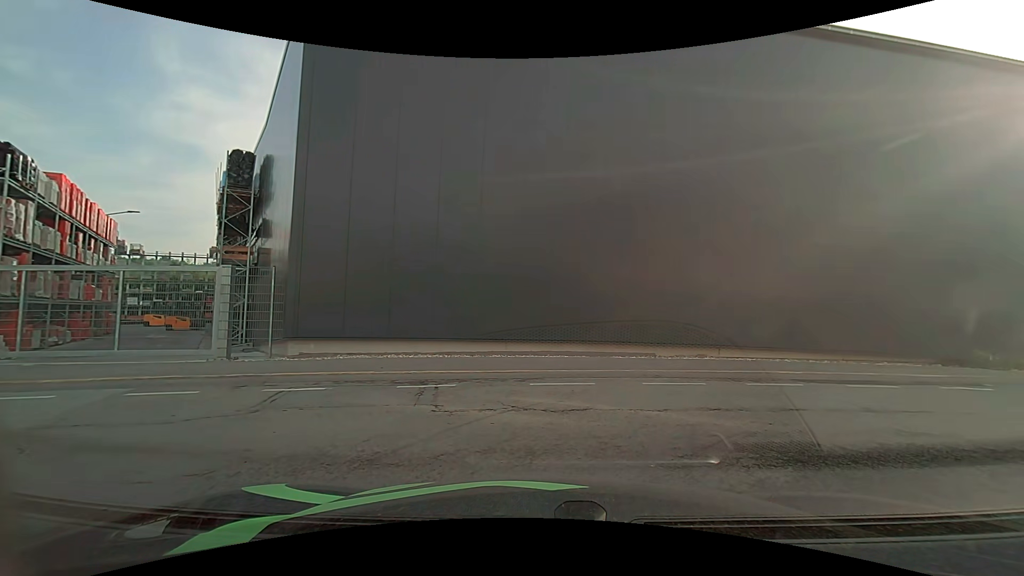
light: Day
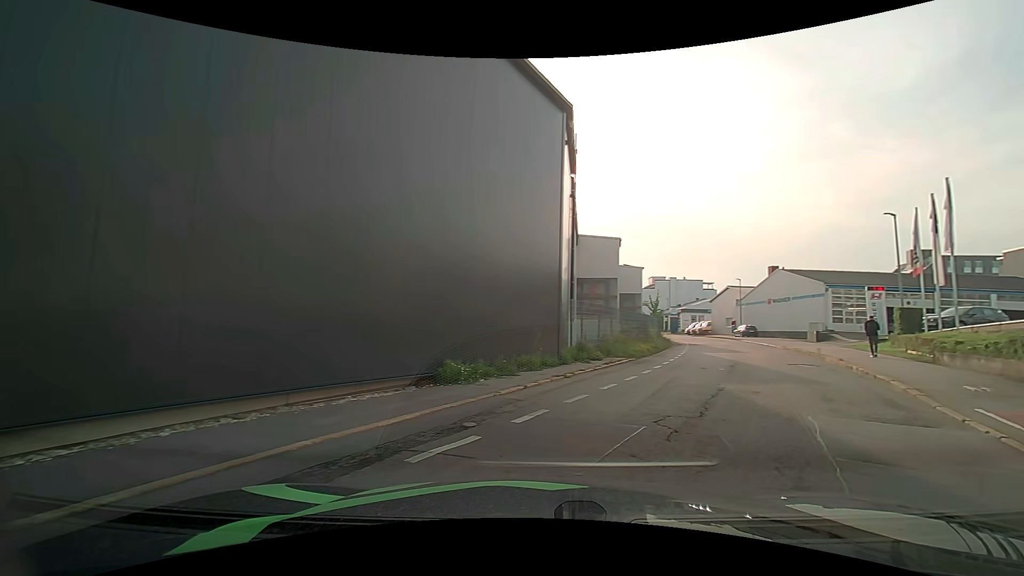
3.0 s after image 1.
(+3.3, +7.1) m; +51°
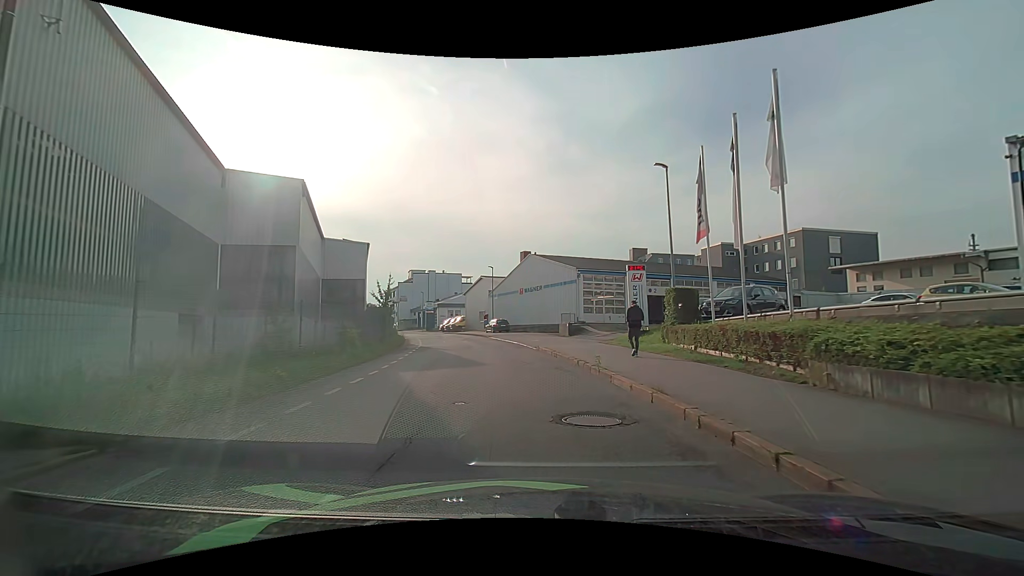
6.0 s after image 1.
(+5.7, +13.4) m; +27°
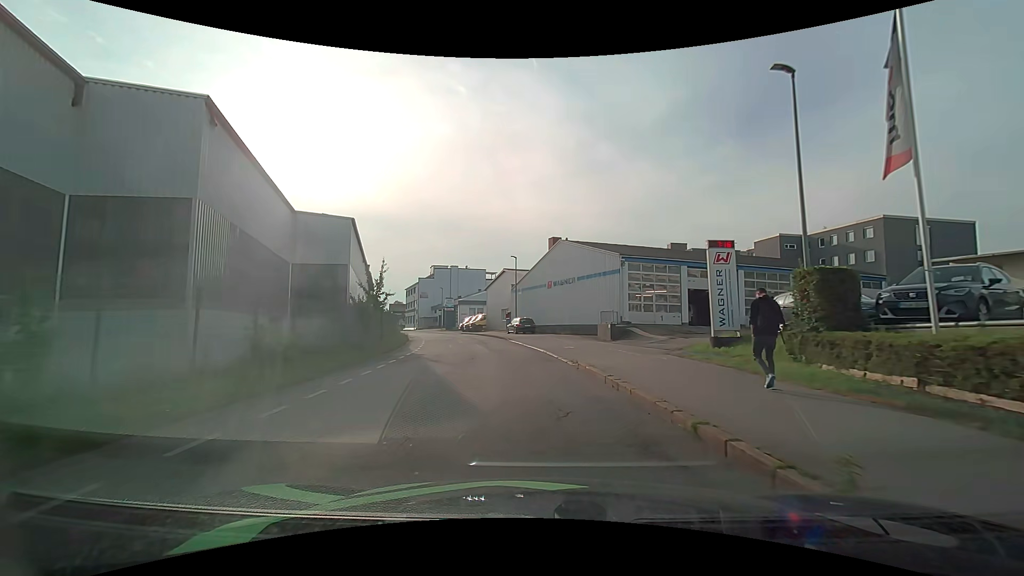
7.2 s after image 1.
(-0.1, +8.8) m; -3°
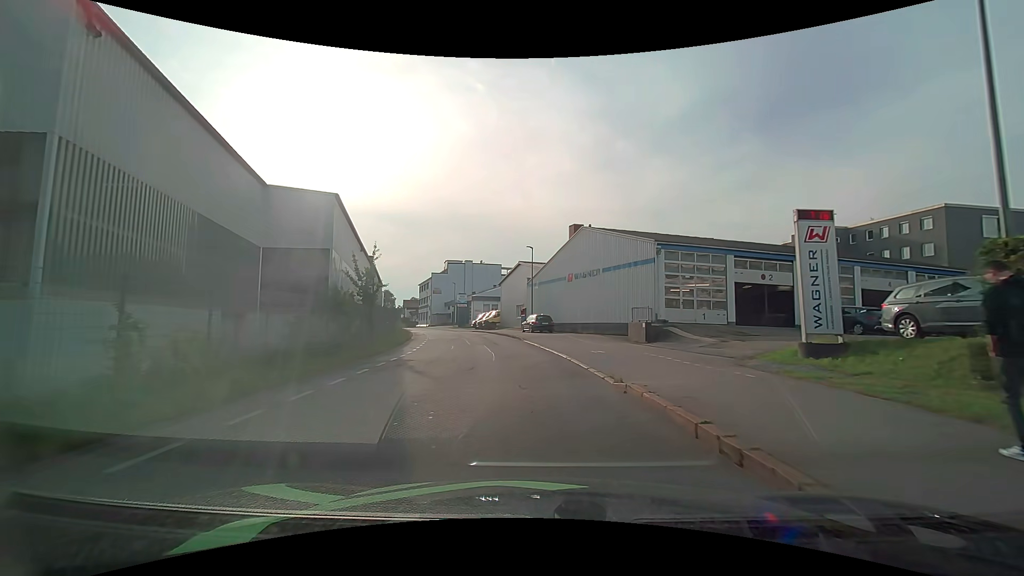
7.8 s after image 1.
(0.0, +5.0) m; -1°
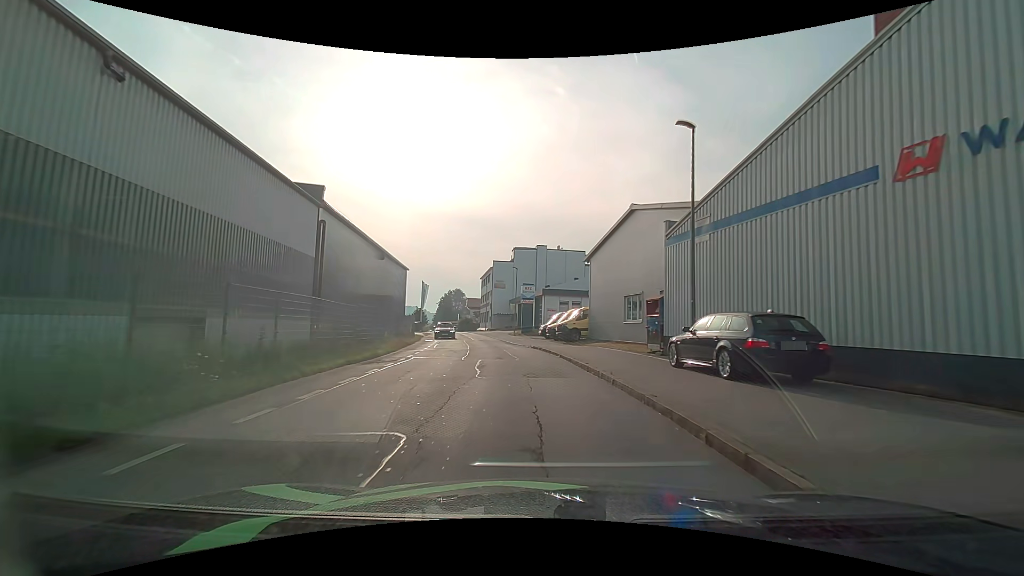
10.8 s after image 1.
(-3.0, +29.3) m; -10°
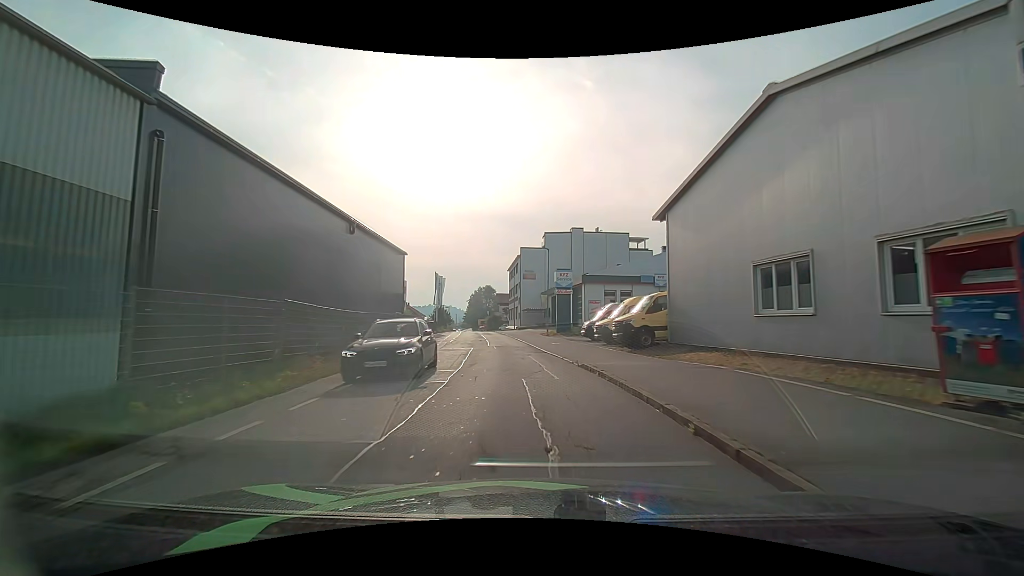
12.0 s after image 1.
(-0.7, +13.1) m; -8°
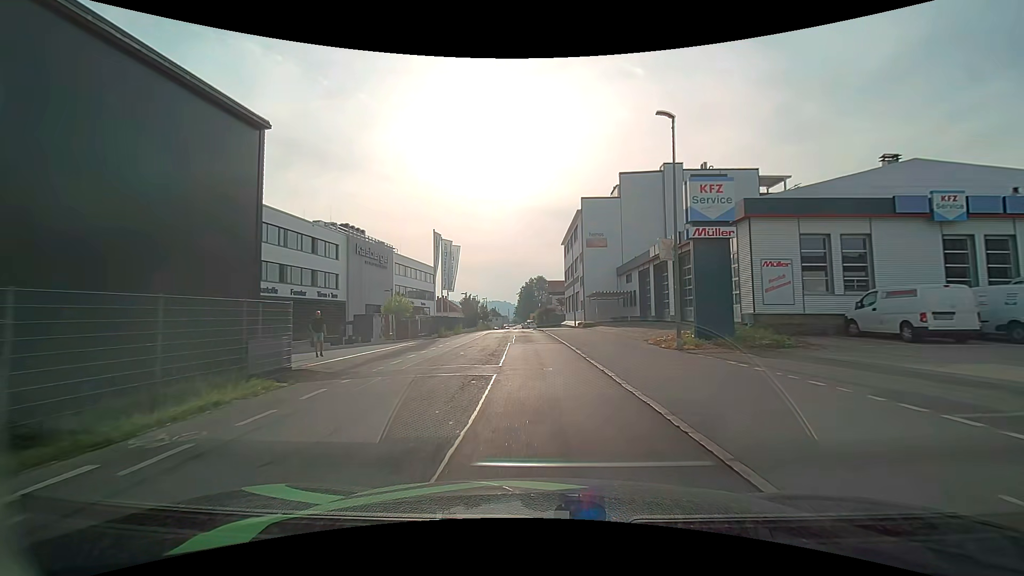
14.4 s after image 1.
(-0.3, +27.9) m; -2°
(0, +10) (0, +20) (-1, +30) (-1, +40) (-1, +50) (-2, +60) (-2, +70) (-3, +80) (-3, +90) (-3, +100) m
